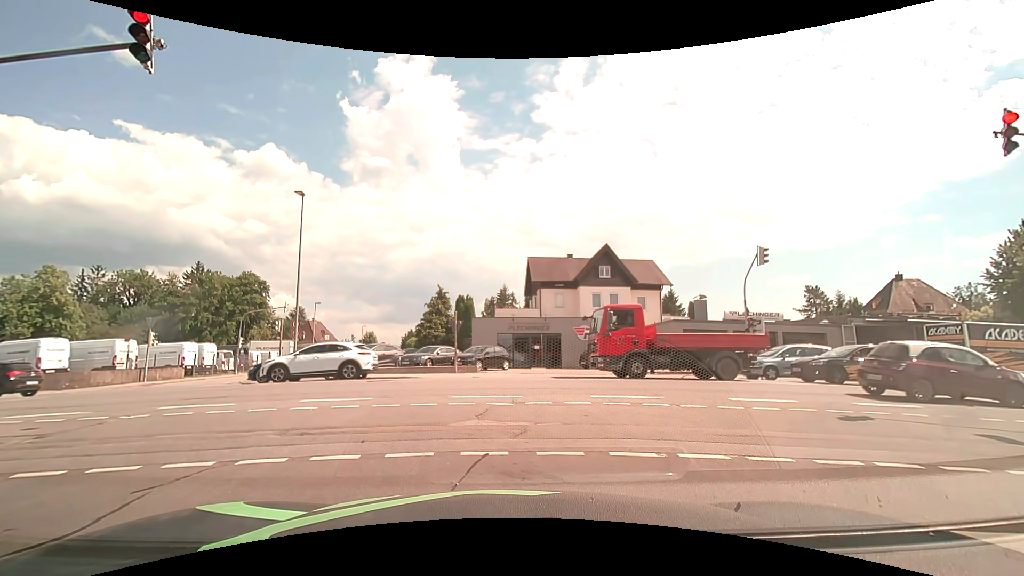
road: residential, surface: asphalt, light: Day
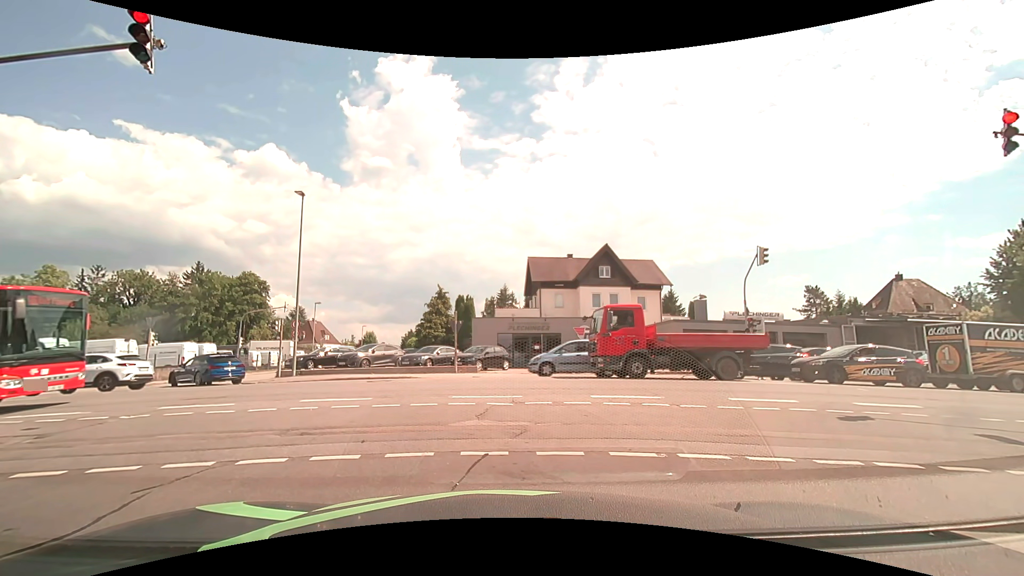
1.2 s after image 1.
(0.0, 0.0) m; 0°
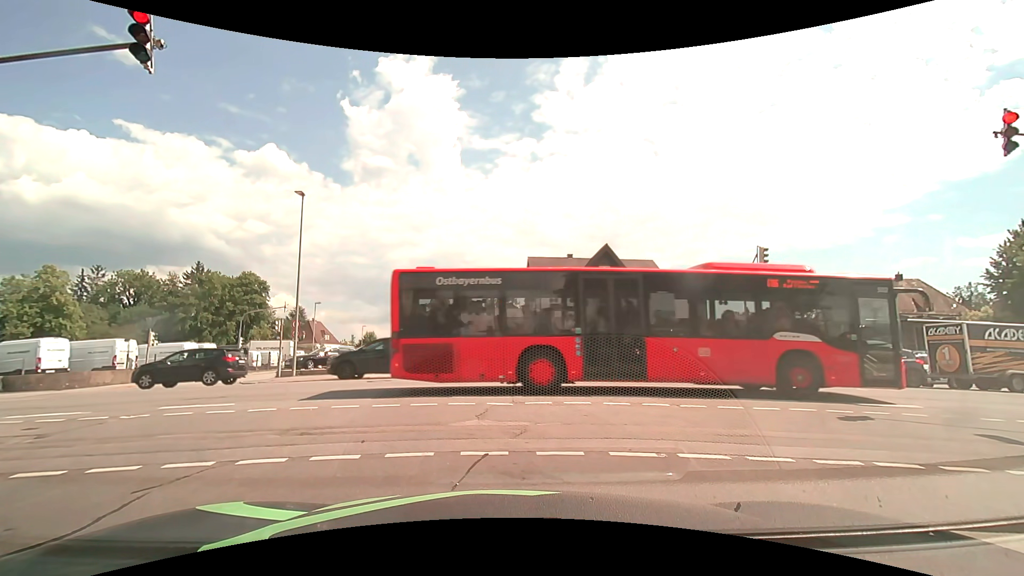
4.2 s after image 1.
(0.0, 0.0) m; 0°
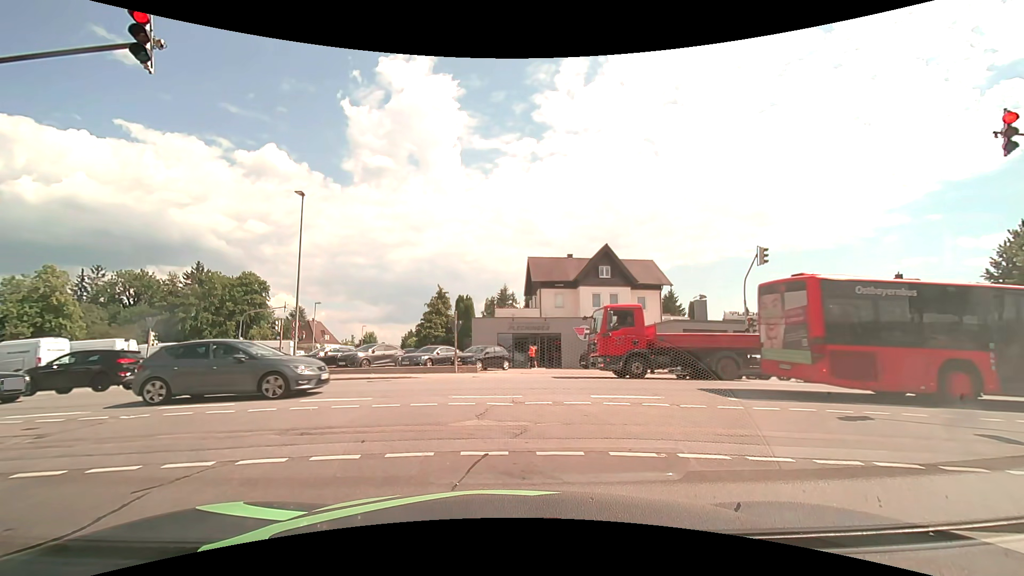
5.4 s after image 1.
(0.0, 0.0) m; 0°
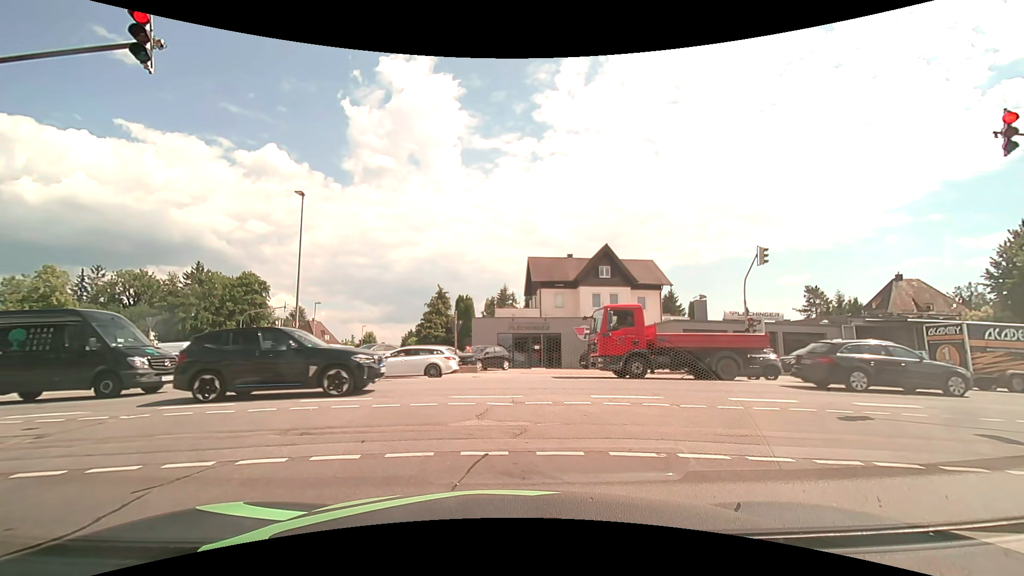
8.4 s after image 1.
(0.0, 0.0) m; 0°
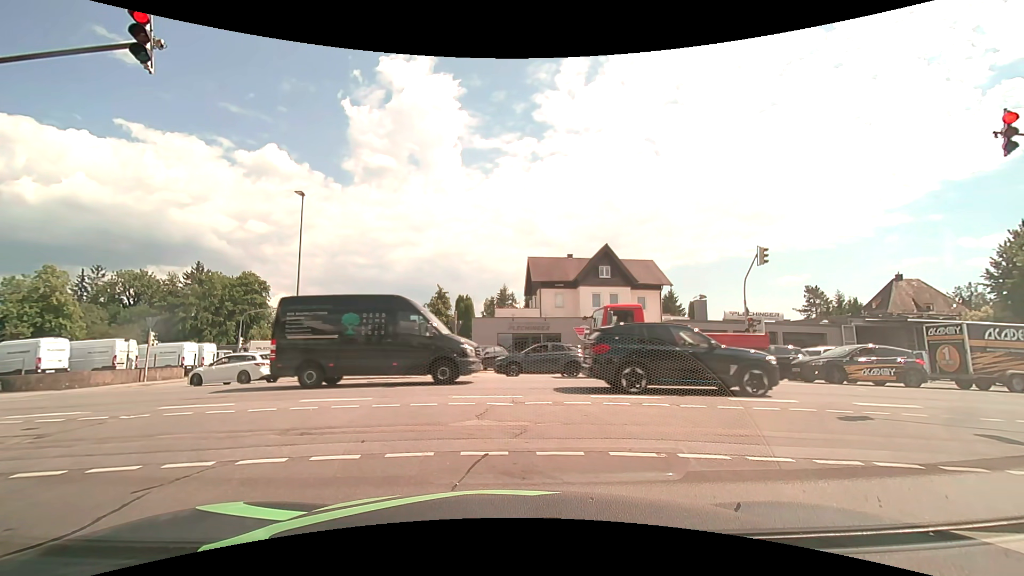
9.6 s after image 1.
(0.0, 0.0) m; 0°
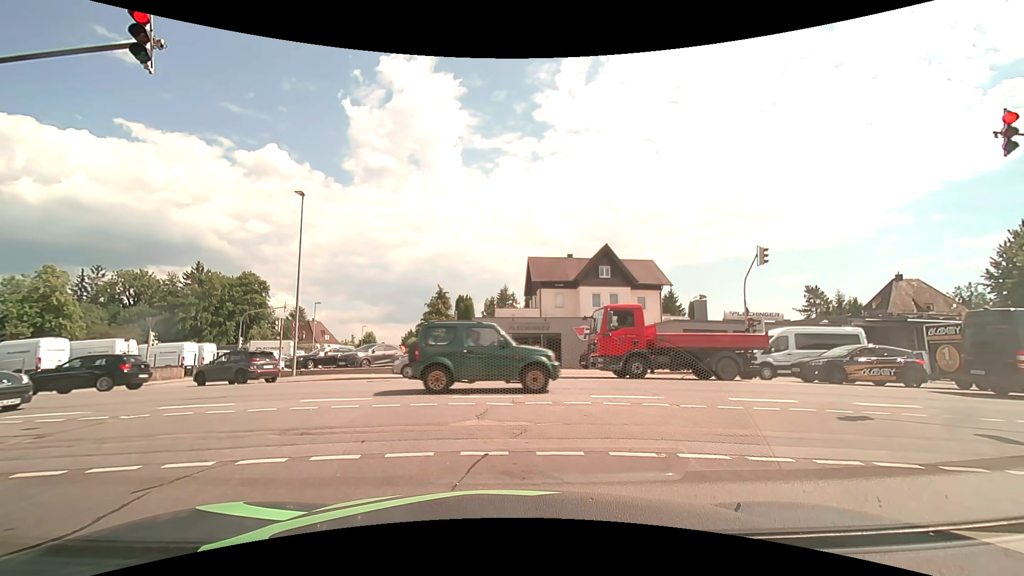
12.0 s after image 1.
(0.0, 0.0) m; 0°
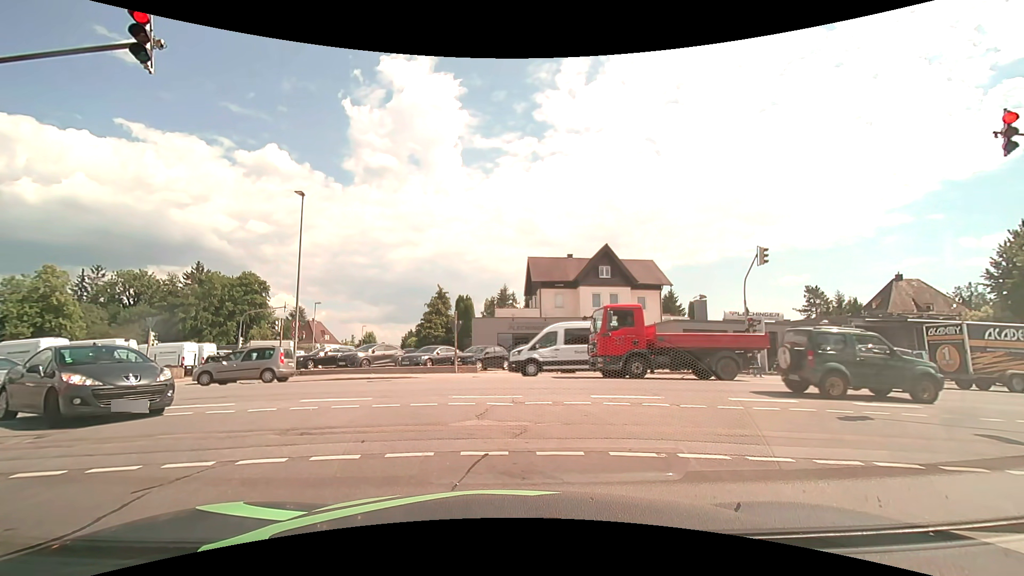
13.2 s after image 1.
(0.0, 0.0) m; 0°
